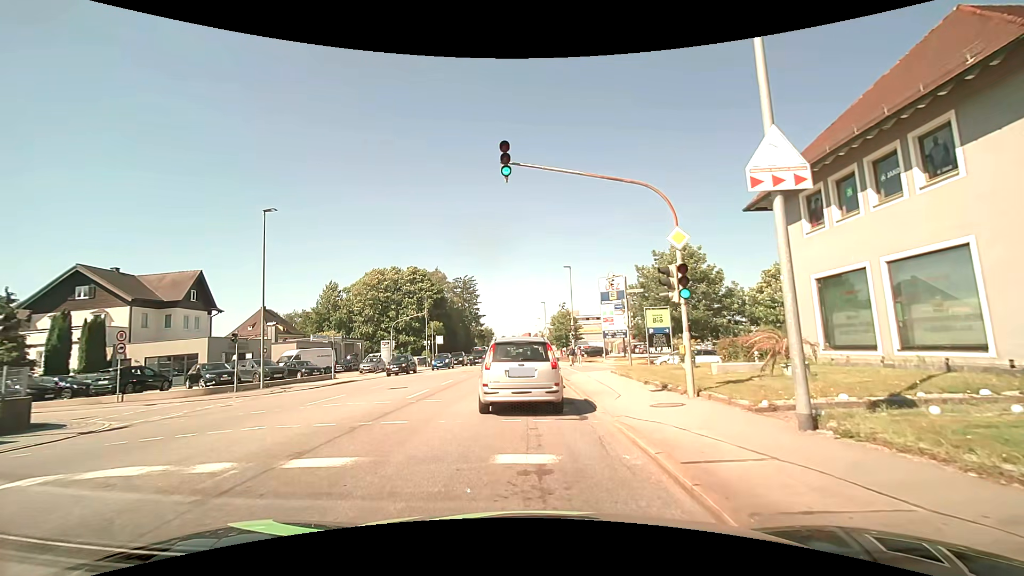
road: tertiary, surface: asphalt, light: Day
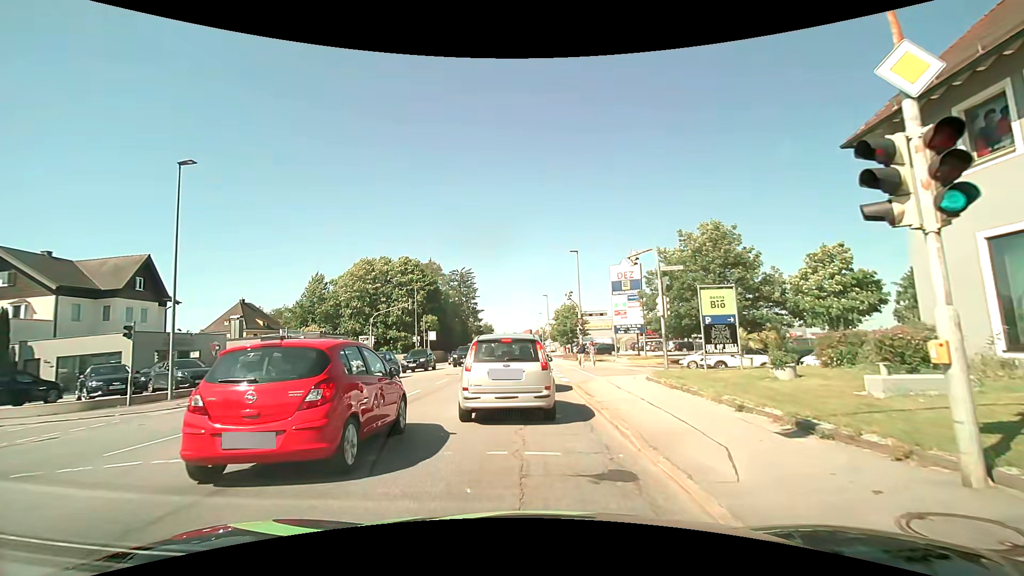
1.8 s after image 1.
(+0.1, +7.2) m; +1°
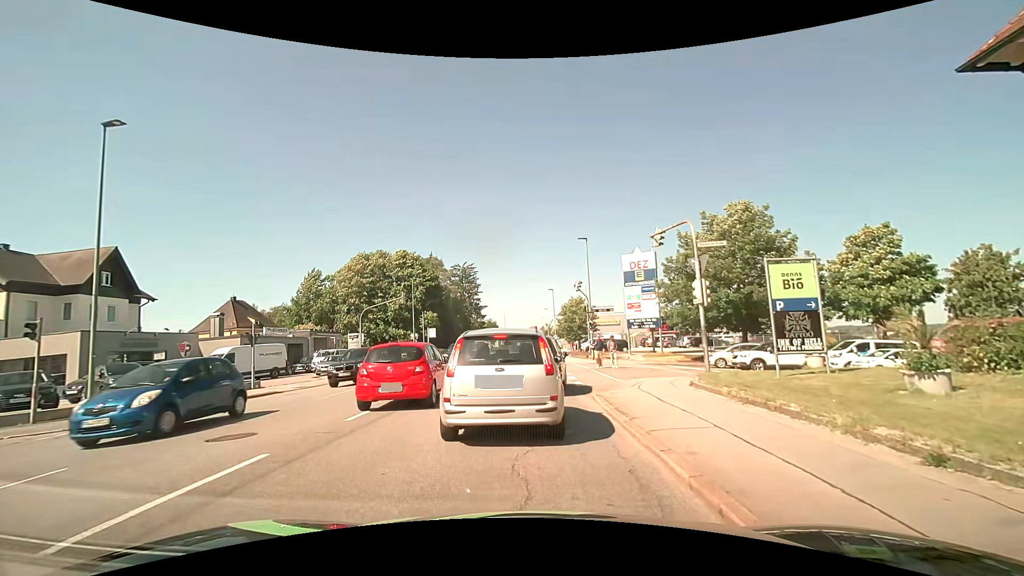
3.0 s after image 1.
(0.0, +4.0) m; -2°
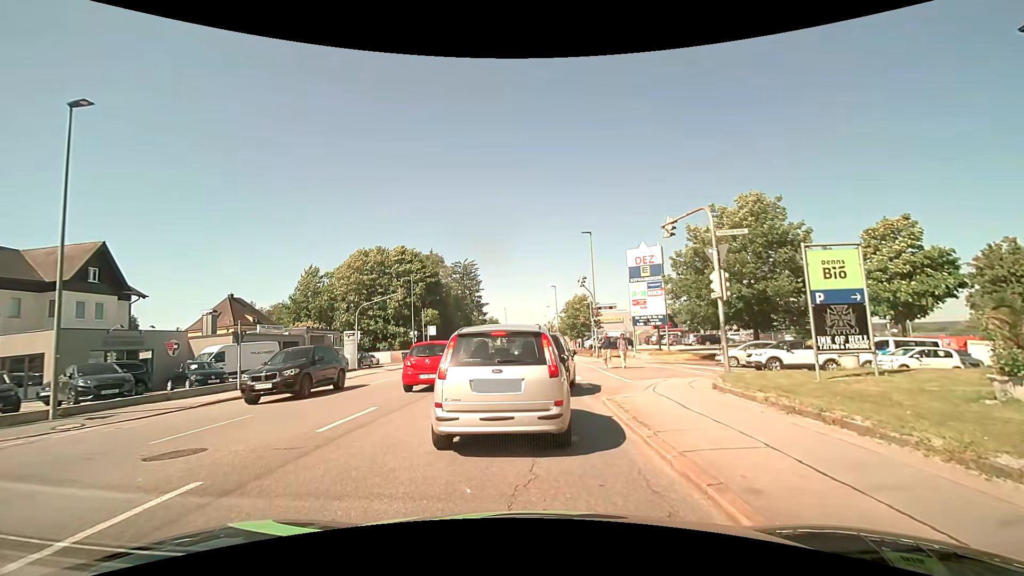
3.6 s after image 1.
(0.0, +1.3) m; +2°
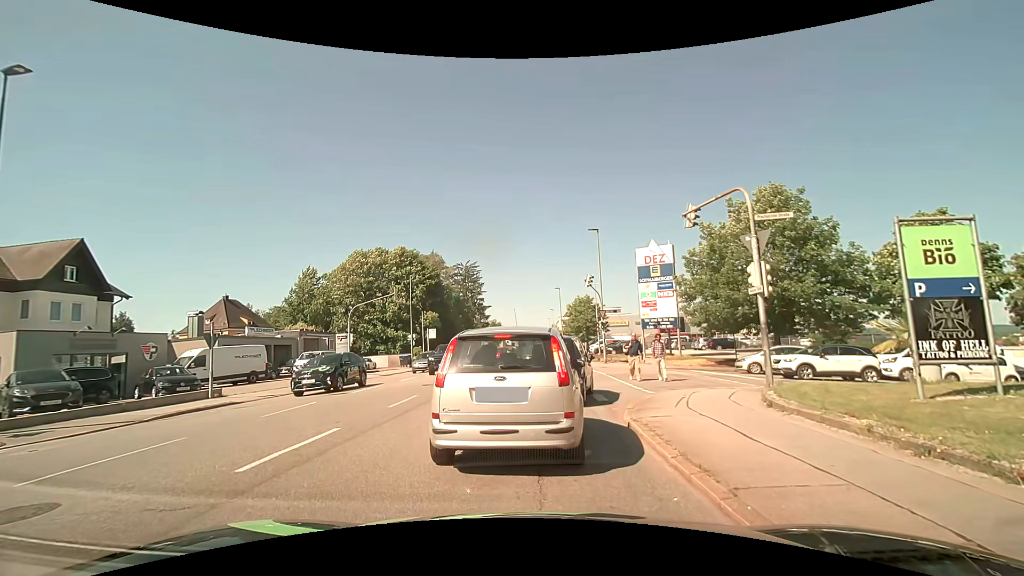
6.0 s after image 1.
(-0.1, +2.3) m; -1°
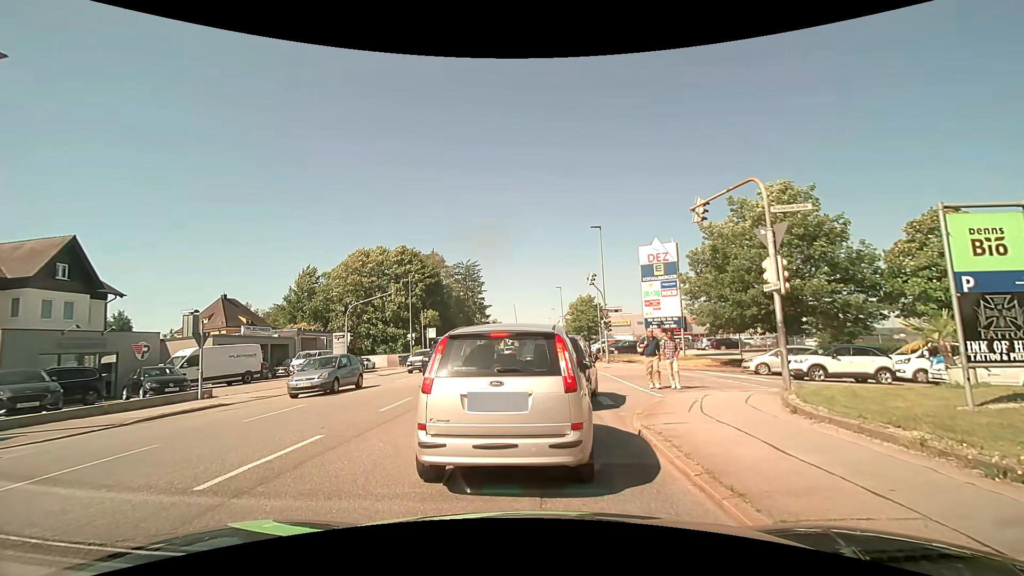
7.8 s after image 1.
(0.0, +0.8) m; 0°
